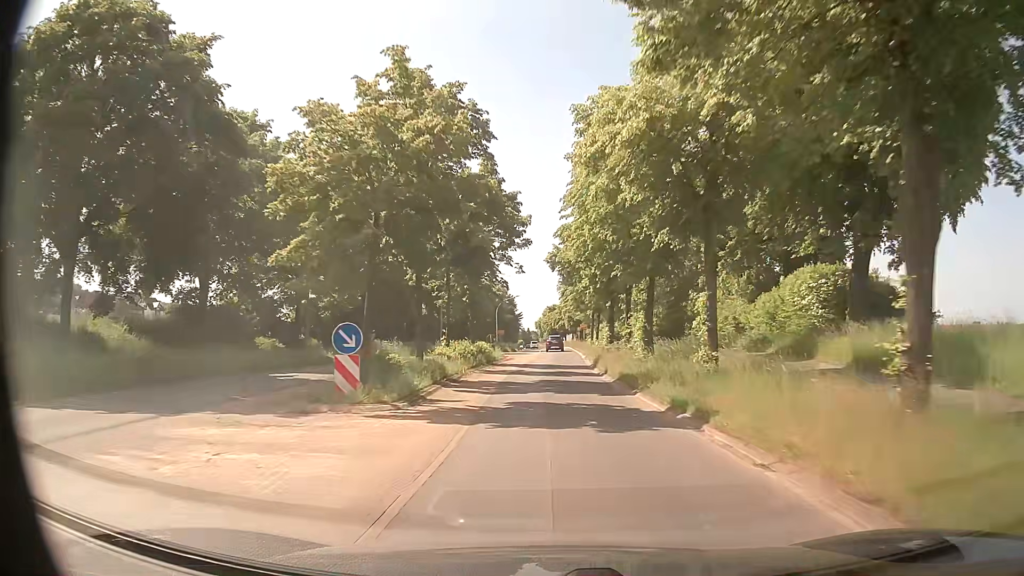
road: primary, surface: asphalt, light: Day
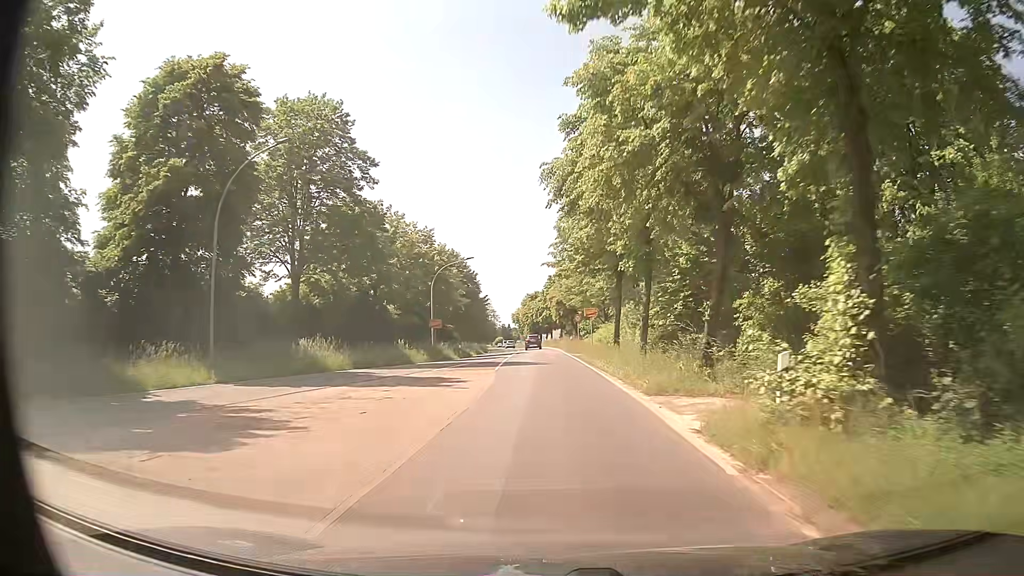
(+0.4, +41.9) m; +1°
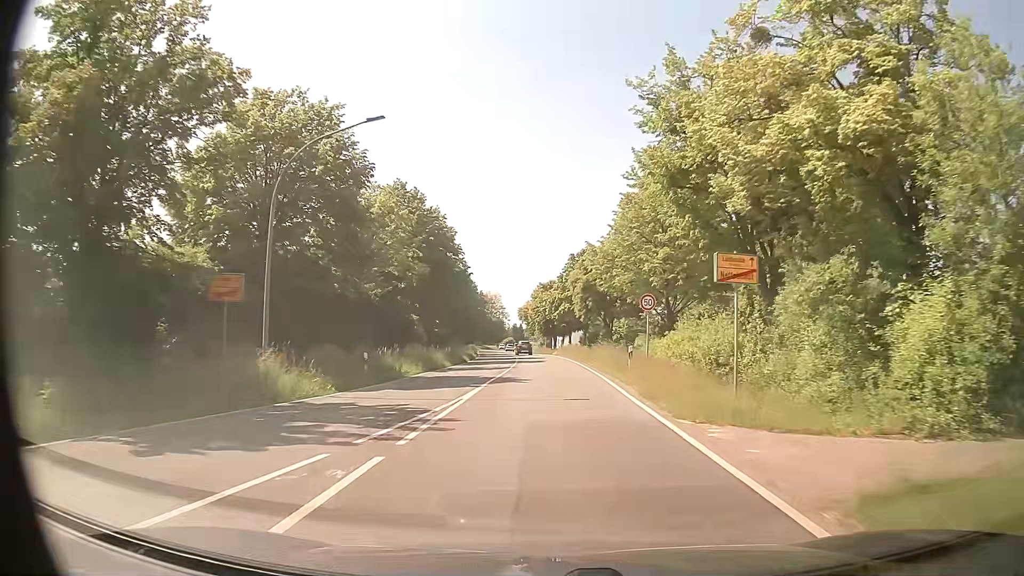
(-0.4, +33.8) m; -2°
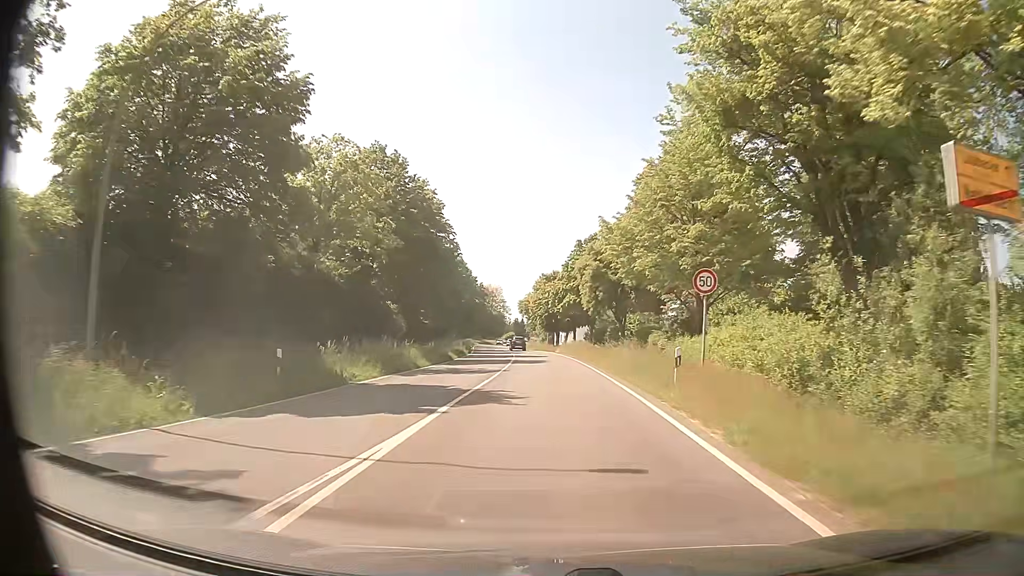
(+0.1, +8.5) m; +1°
